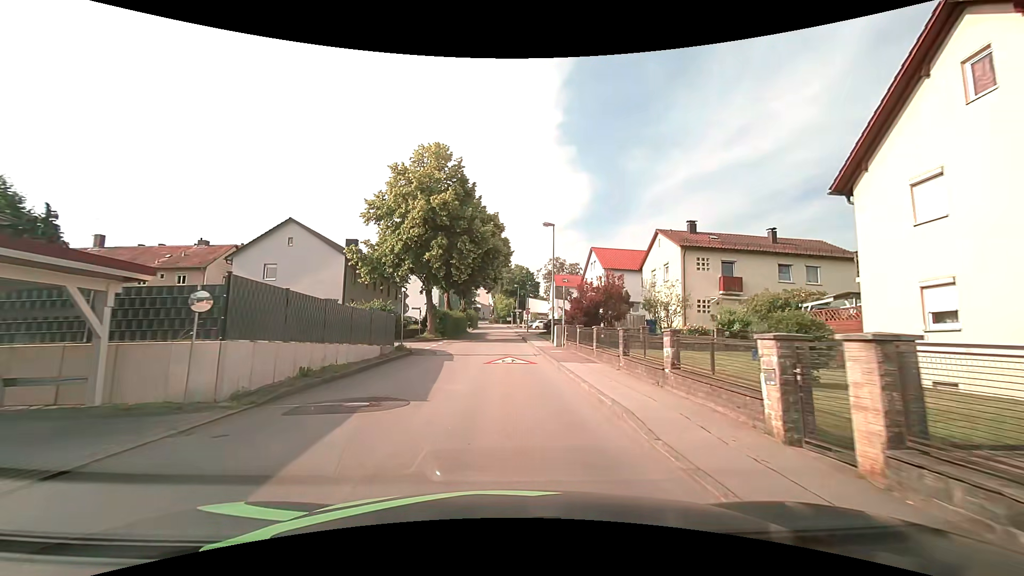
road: unclassified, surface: asphalt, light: Day
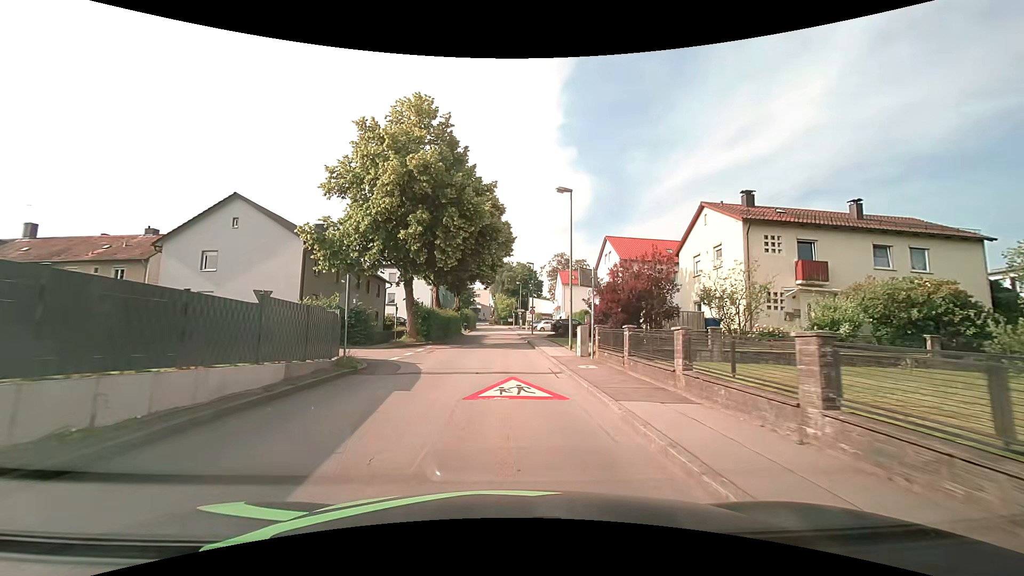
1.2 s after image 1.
(0.0, +8.8) m; 0°
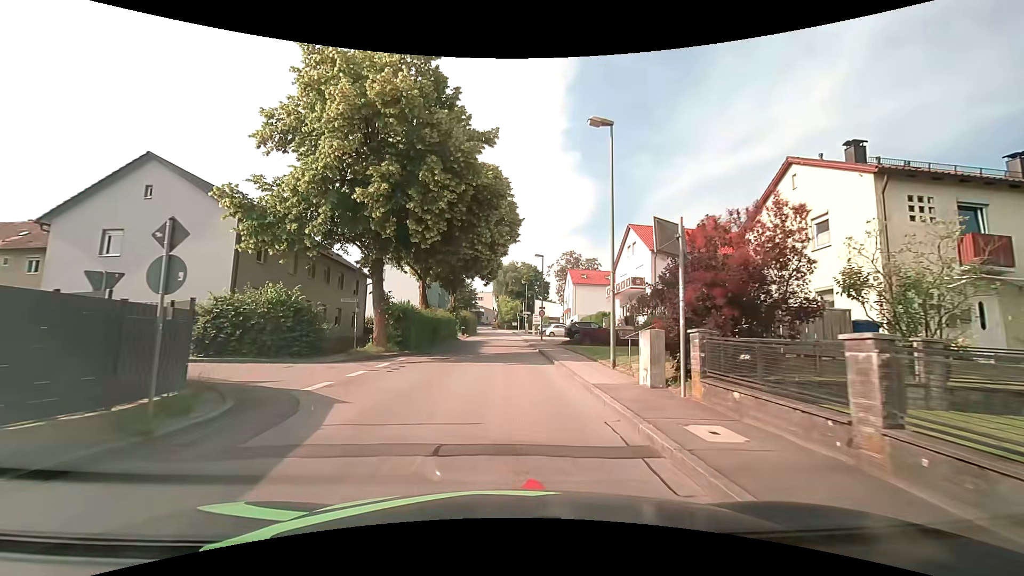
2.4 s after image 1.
(-0.1, +8.8) m; -1°
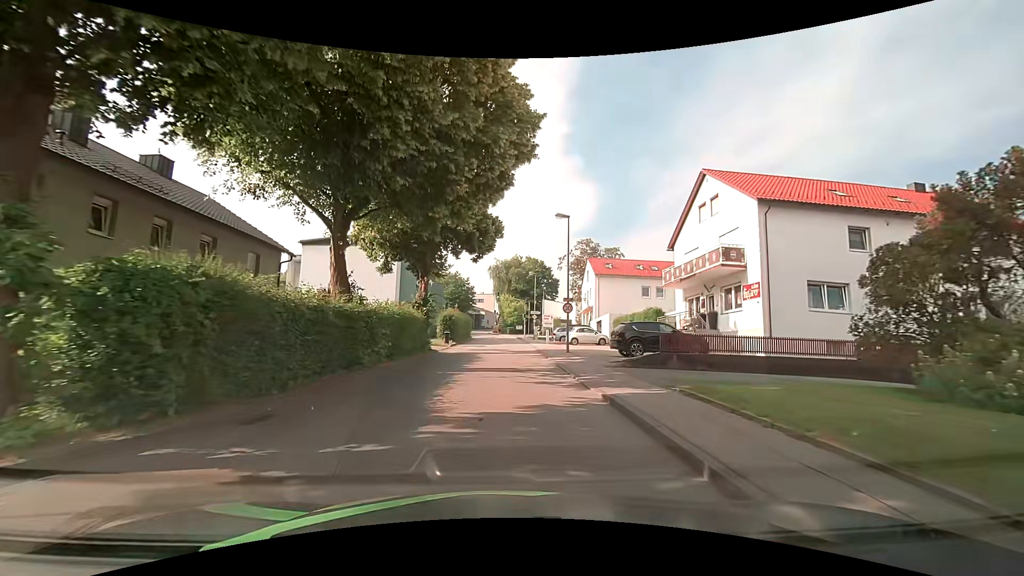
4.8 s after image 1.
(0.0, +17.5) m; 0°
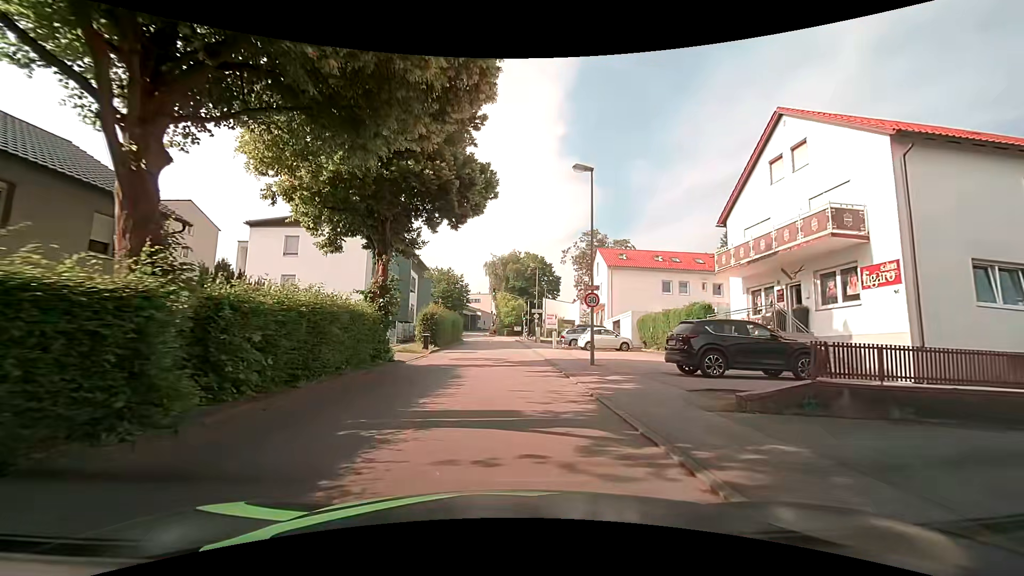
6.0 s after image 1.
(0.0, +8.8) m; 0°
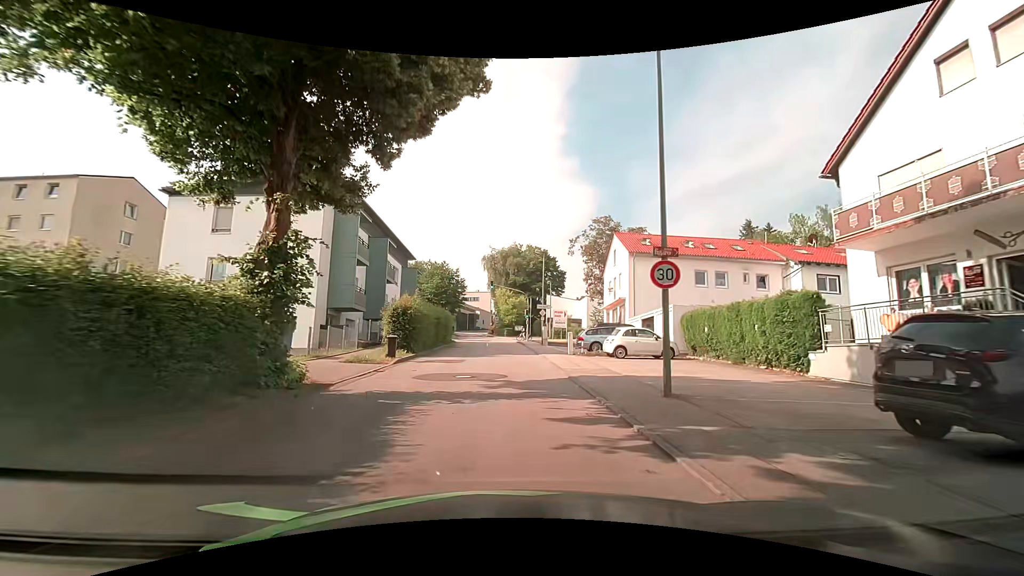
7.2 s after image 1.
(0.0, +8.8) m; 0°
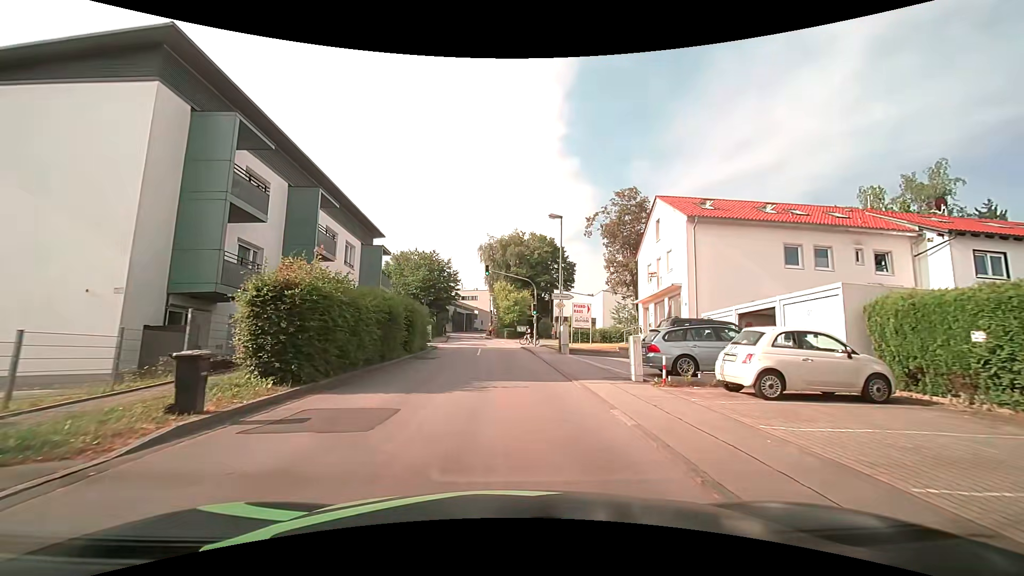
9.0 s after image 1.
(0.0, +13.4) m; 0°
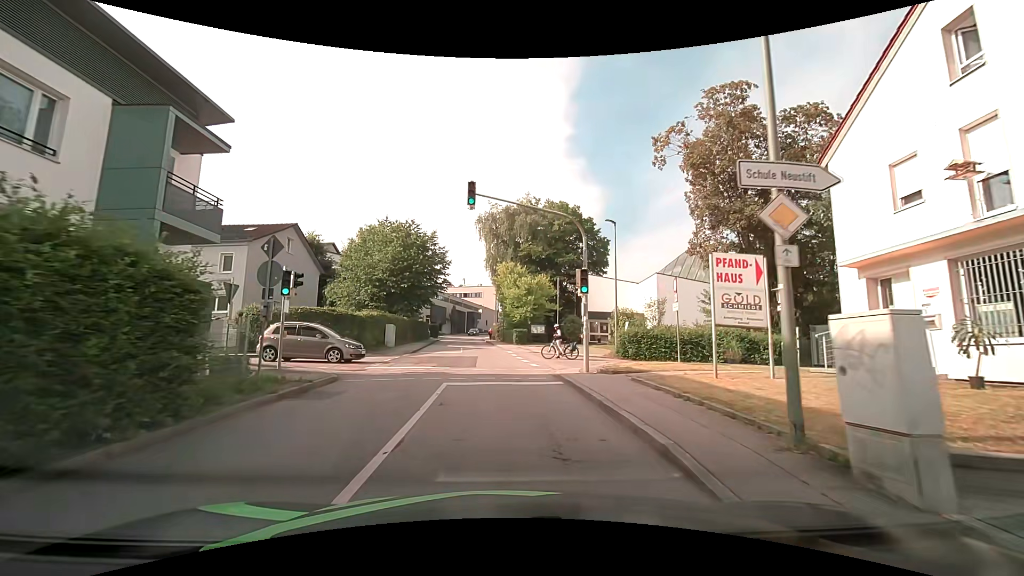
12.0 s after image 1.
(-0.3, +22.4) m; -1°
(0, +10) (-1, +20) (-1, +30) (-2, +40) (-3, +50) (-4, +60) (-5, +70) (-6, +80) (-7, +90) (-7, +100) m
